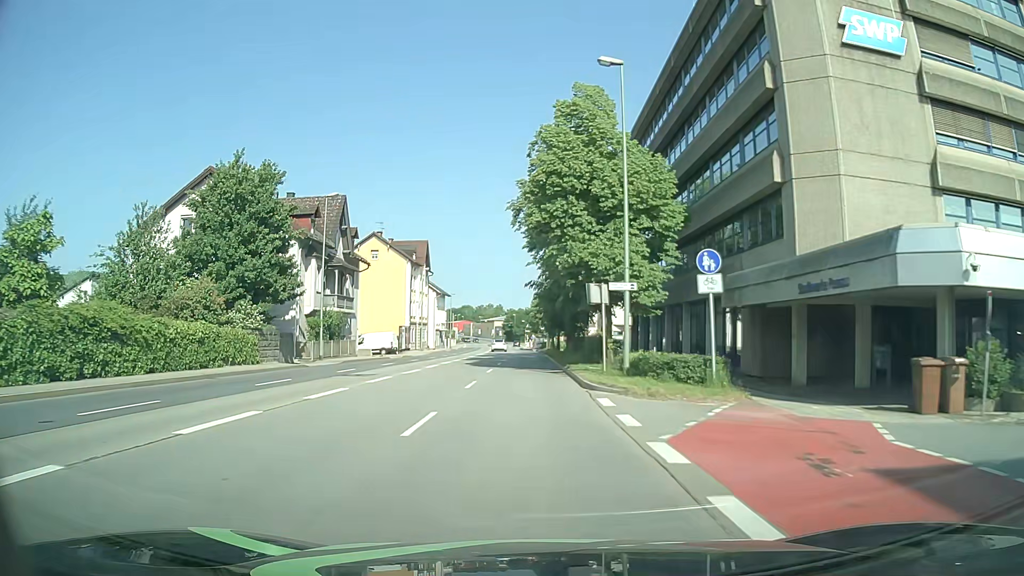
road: primary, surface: asphalt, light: Day
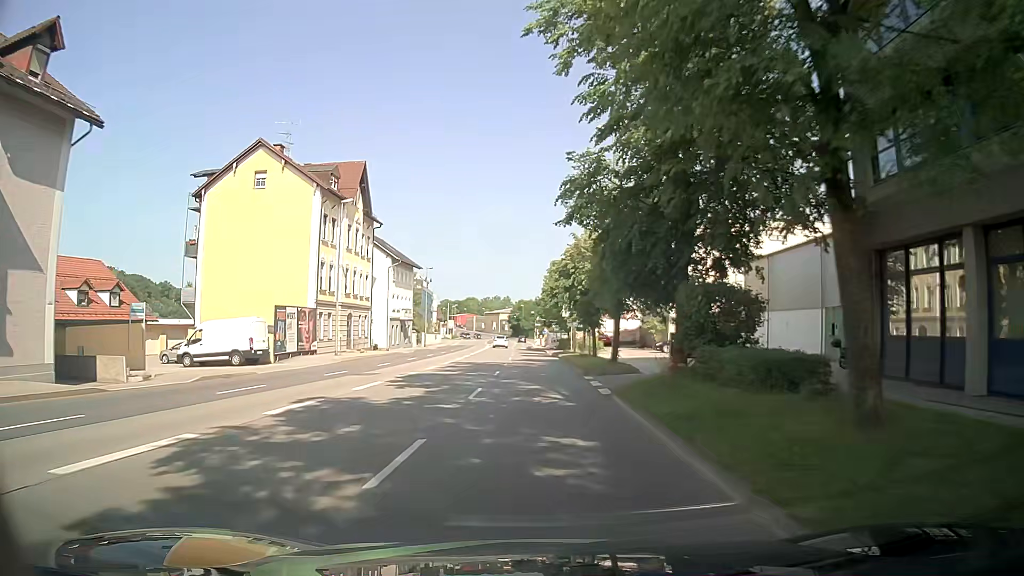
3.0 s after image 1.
(-0.8, +39.3) m; -2°
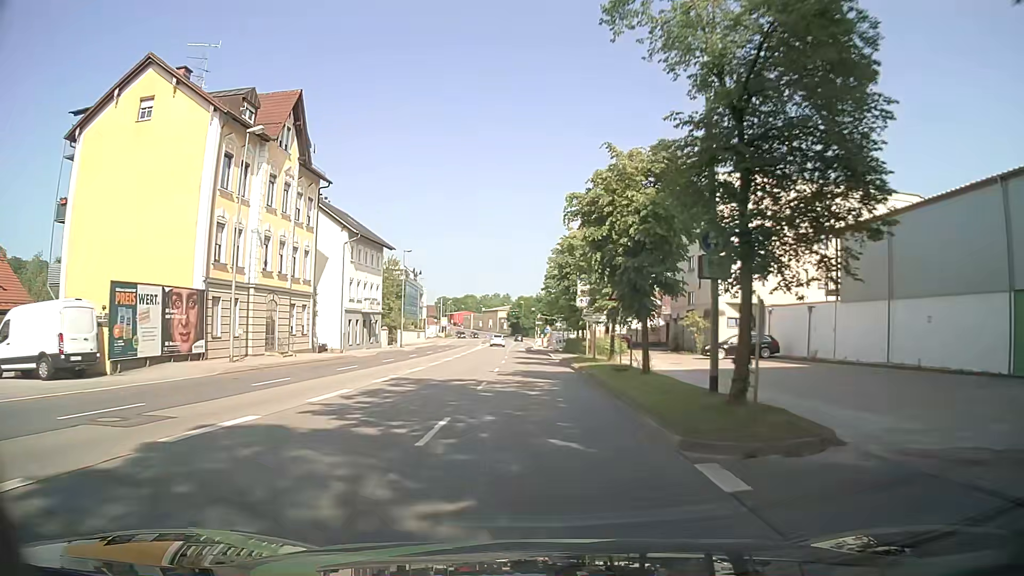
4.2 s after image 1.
(+0.1, +15.7) m; 0°
